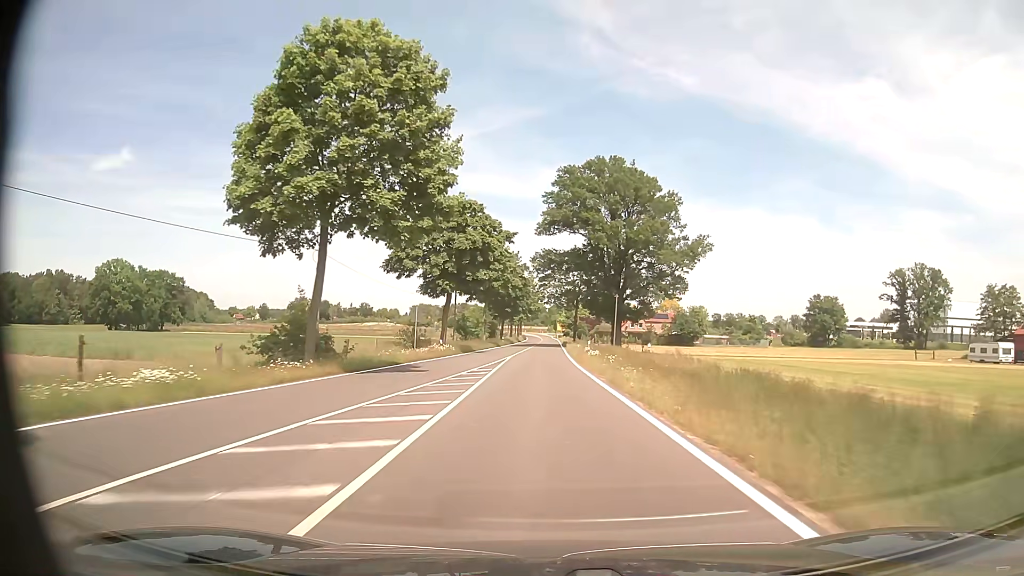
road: tertiary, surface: asphalt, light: Day
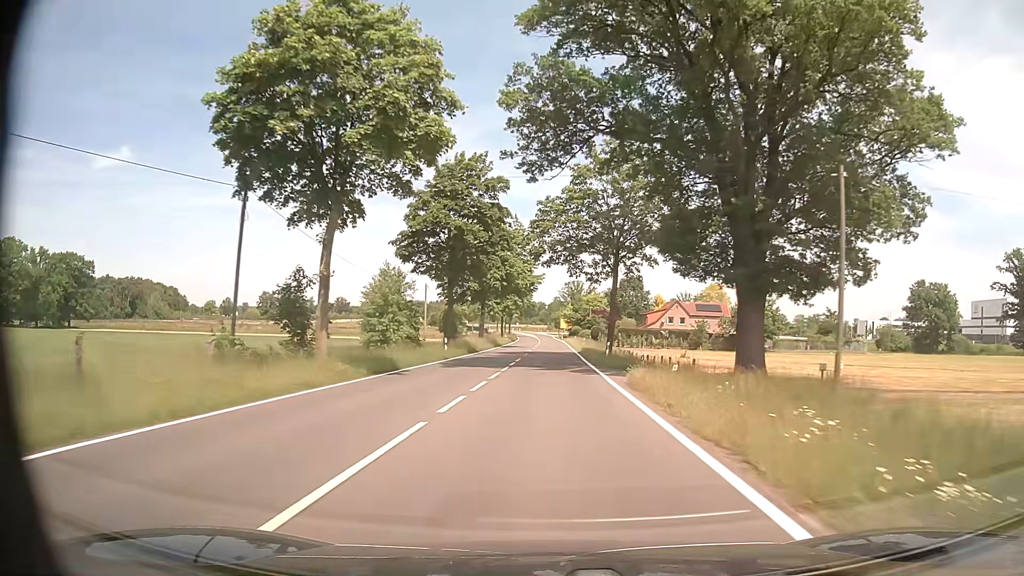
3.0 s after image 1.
(-0.1, +54.8) m; 0°
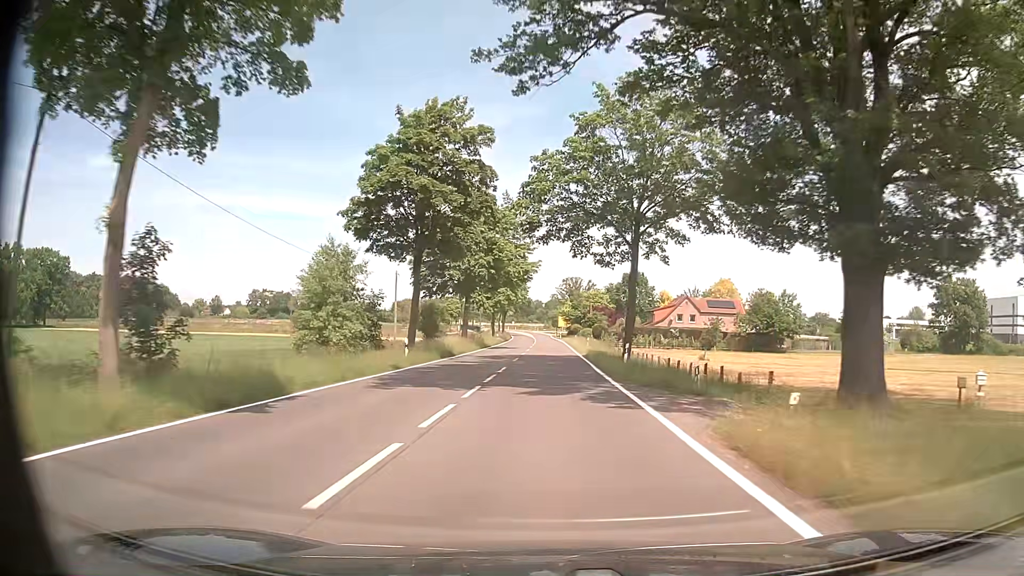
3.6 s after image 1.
(0.0, +11.0) m; 0°
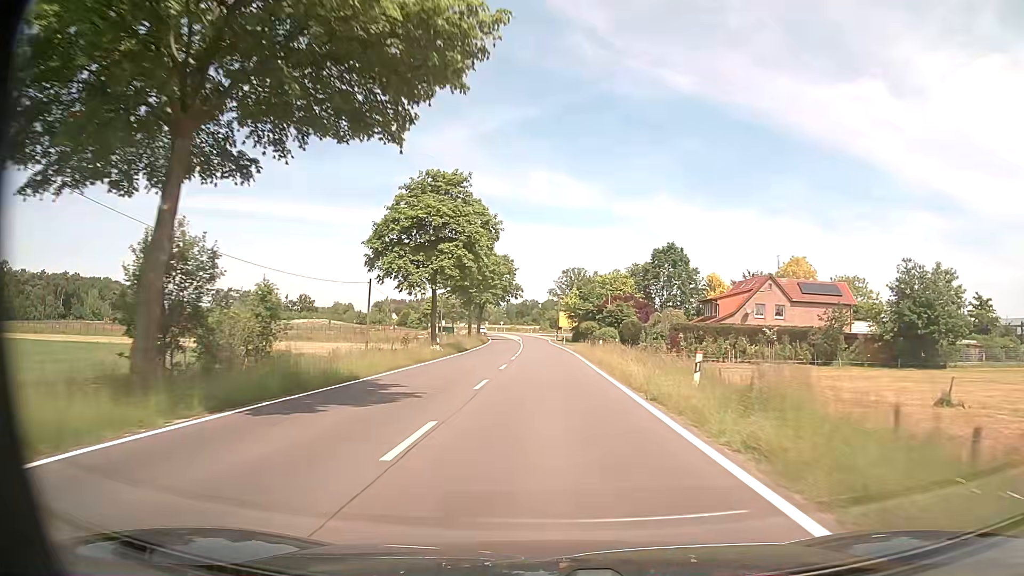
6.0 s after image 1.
(+0.2, +43.9) m; 0°
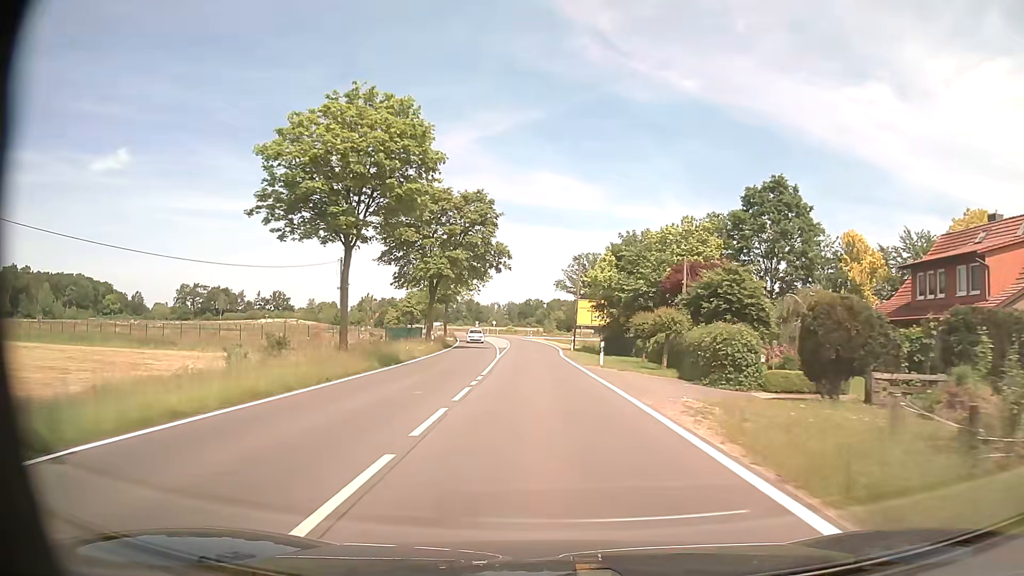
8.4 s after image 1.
(-0.2, +43.8) m; 0°
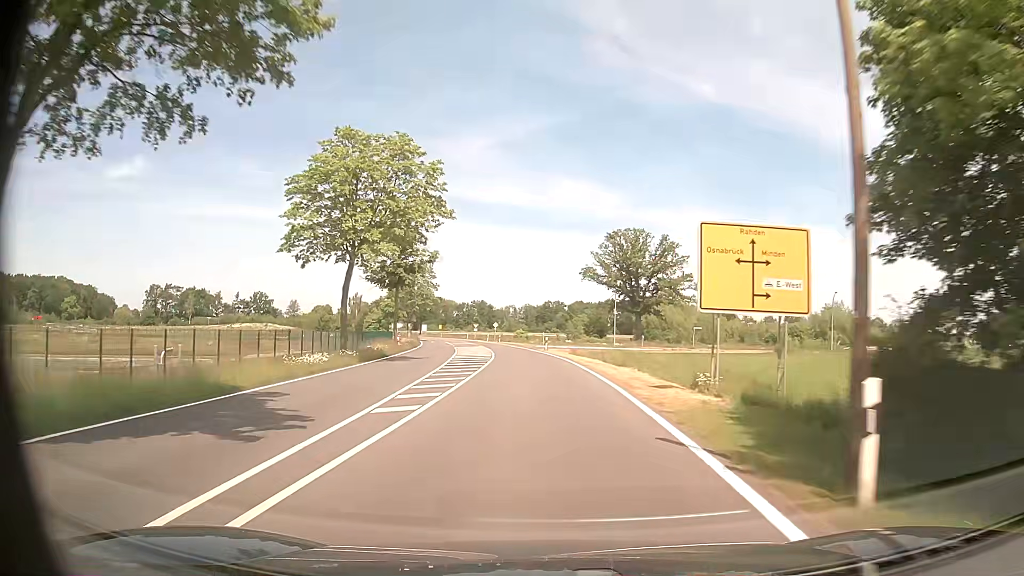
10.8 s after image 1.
(-0.5, +43.6) m; -2°
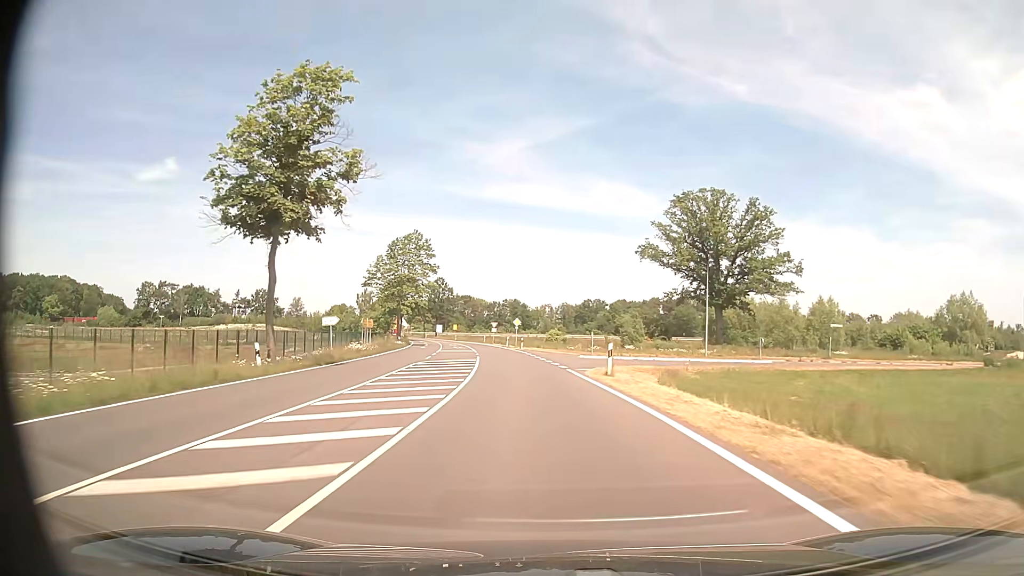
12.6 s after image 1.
(-0.7, +32.6) m; -3°
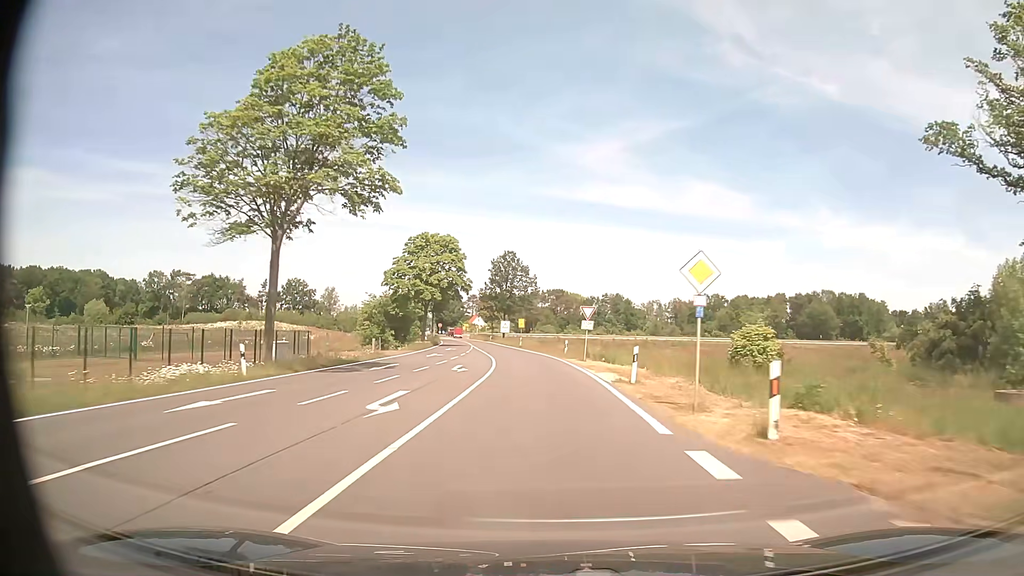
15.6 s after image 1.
(-3.7, +54.4) m; -8°
(0, +10) (0, +20) (-1, +30) (-2, +40) (-3, +50) (-4, +60) (-5, +70) (-7, +80) (-8, +90) (-10, +99) m
